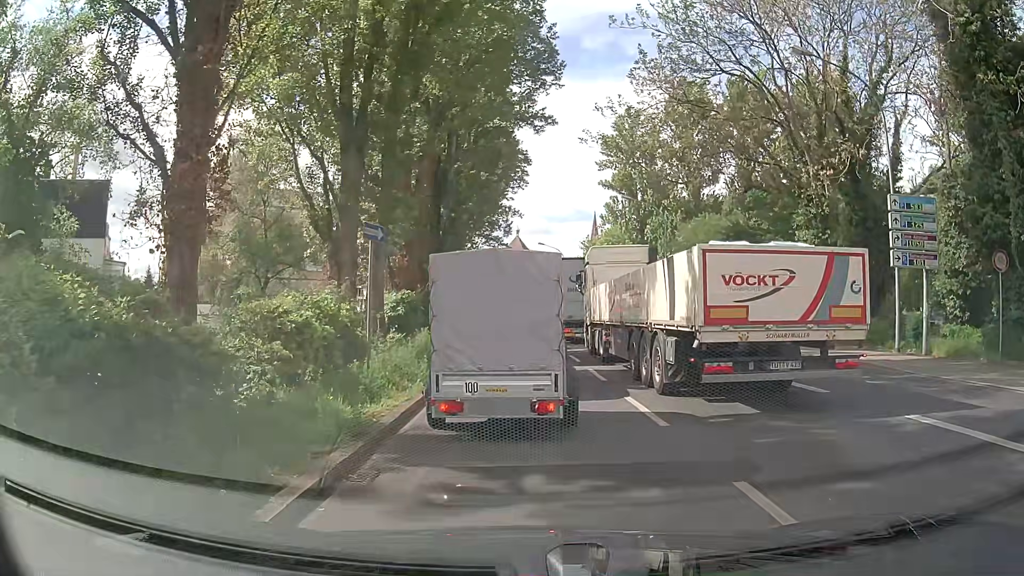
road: primary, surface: asphalt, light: Day
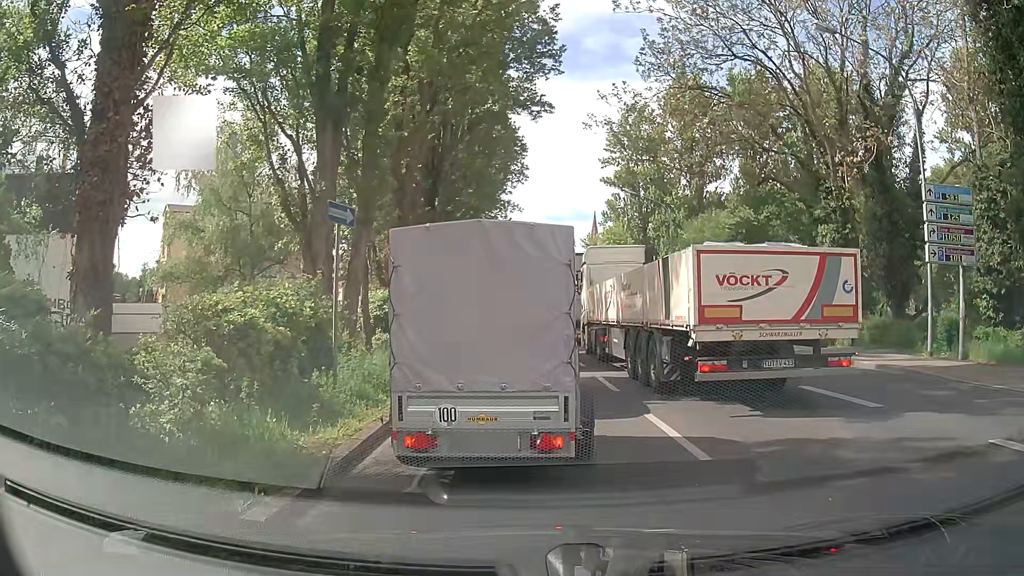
(0.0, +1.9) m; -1°
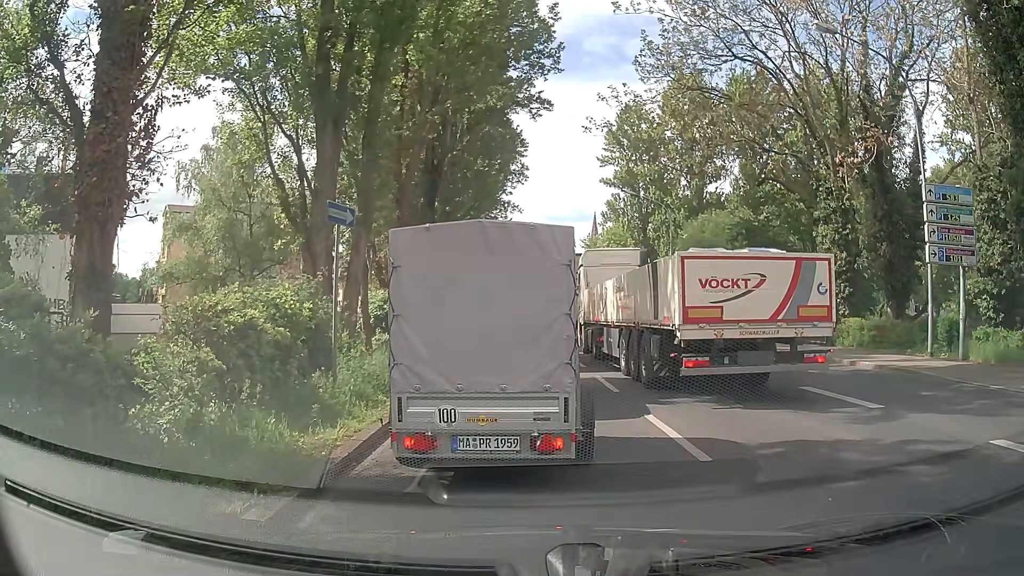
(0.0, +0.1) m; 0°
